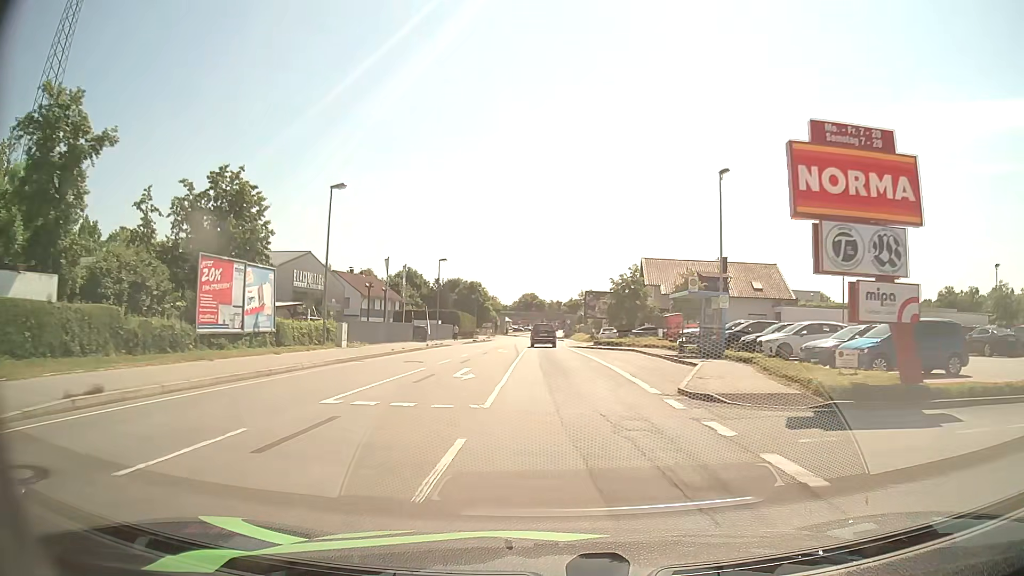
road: primary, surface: asphalt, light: Day
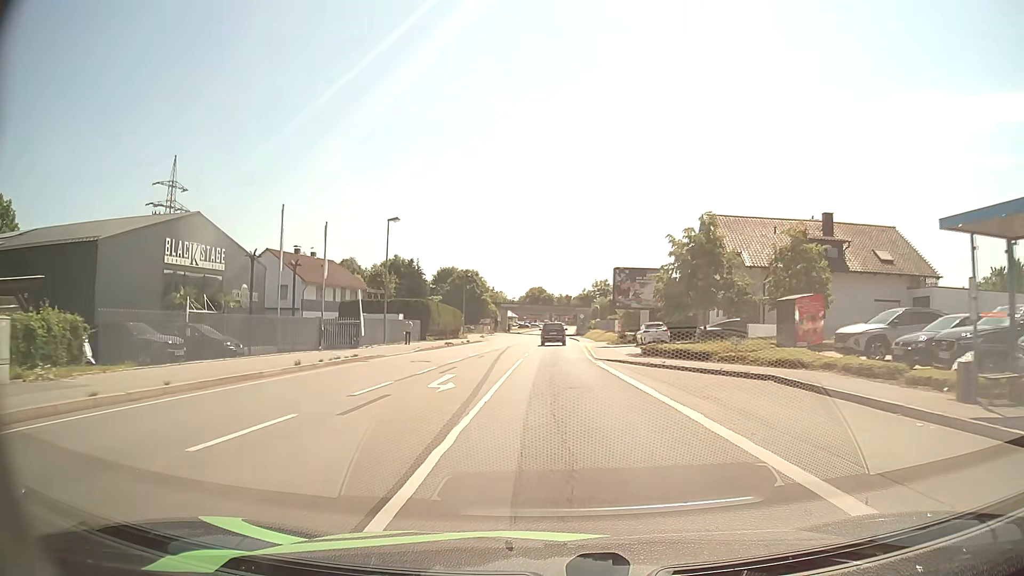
(-0.1, +24.1) m; -1°
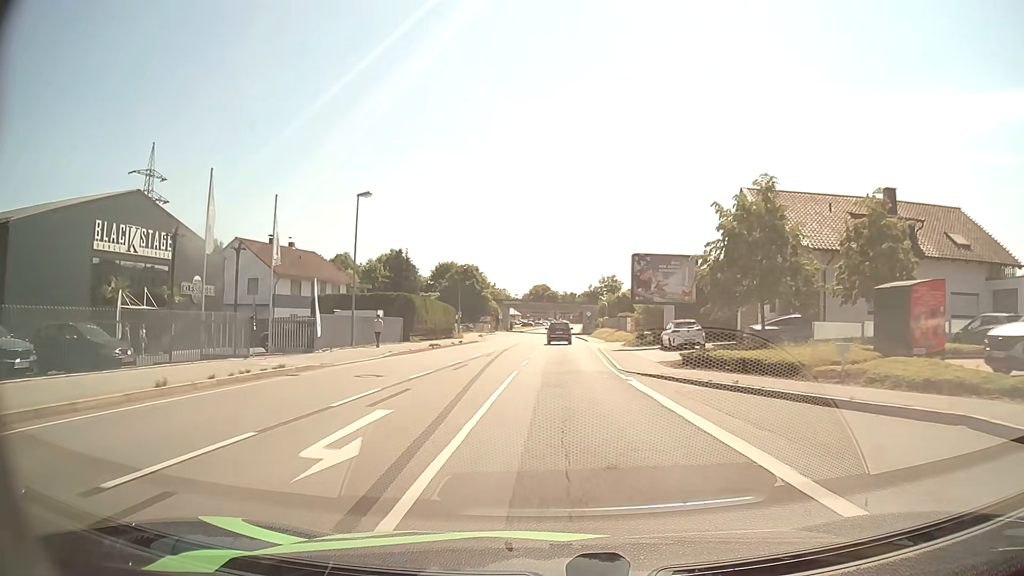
(0.0, +8.0) m; 0°
(0, +10) (0, +20) (0, +30) (0, +40) (+1, +50) (+1, +60) (+1, +70) (+1, +80) (+2, +90) (+2, +100) m
